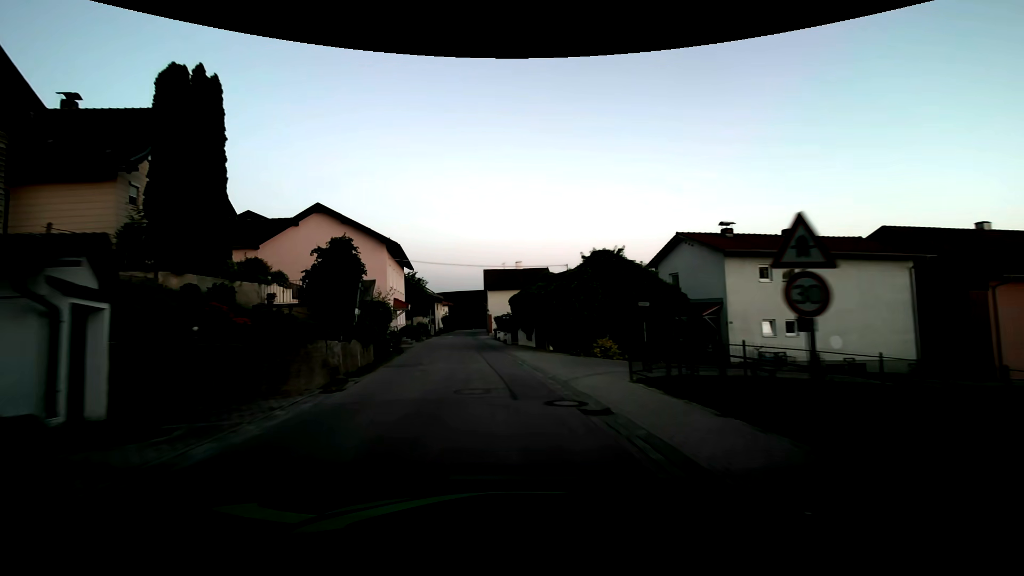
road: tertiary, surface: asphalt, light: Dusk
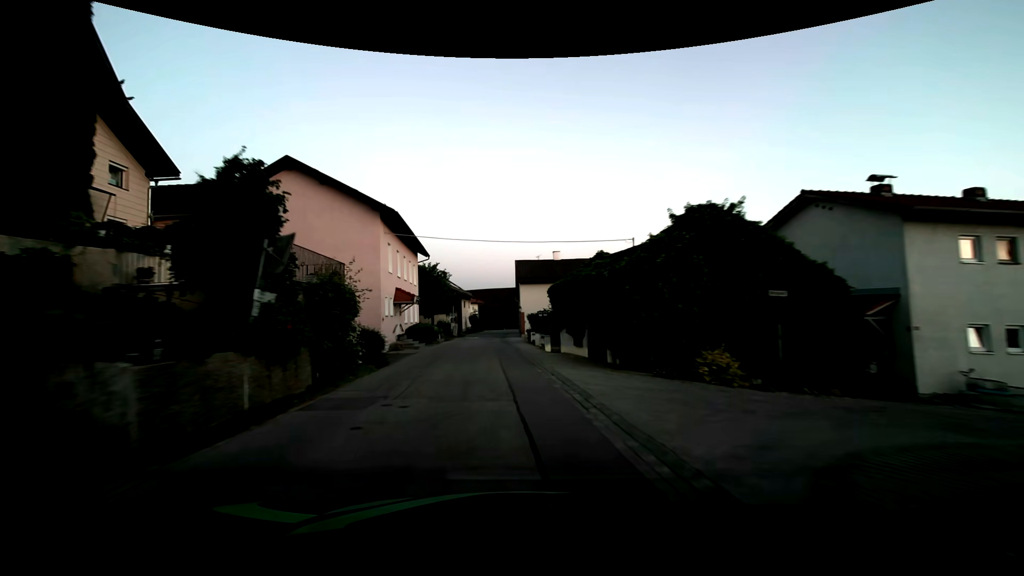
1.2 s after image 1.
(-0.4, +8.9) m; -5°
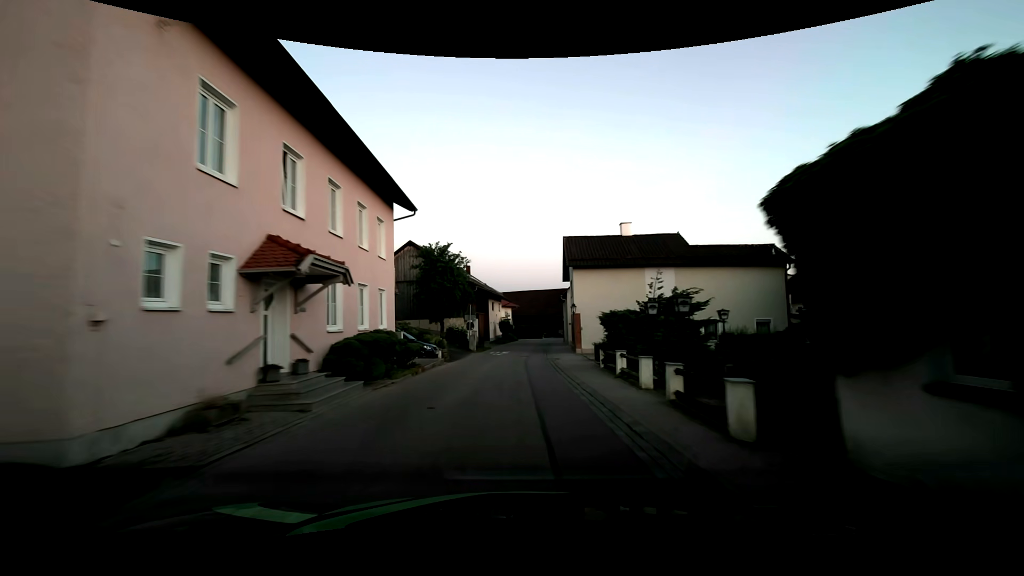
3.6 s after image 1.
(-0.8, +17.6) m; -4°
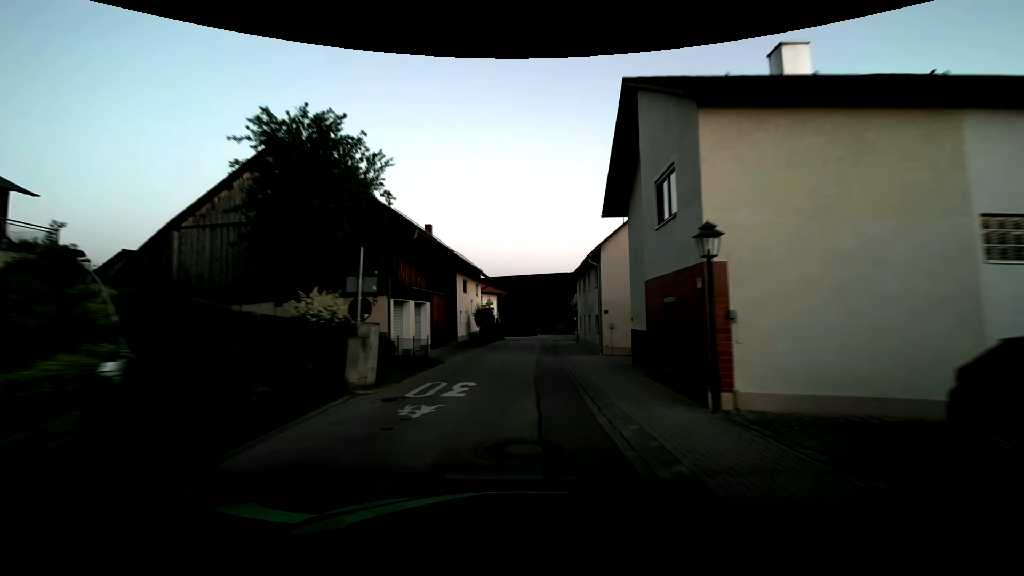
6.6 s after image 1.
(0.0, +22.3) m; 0°
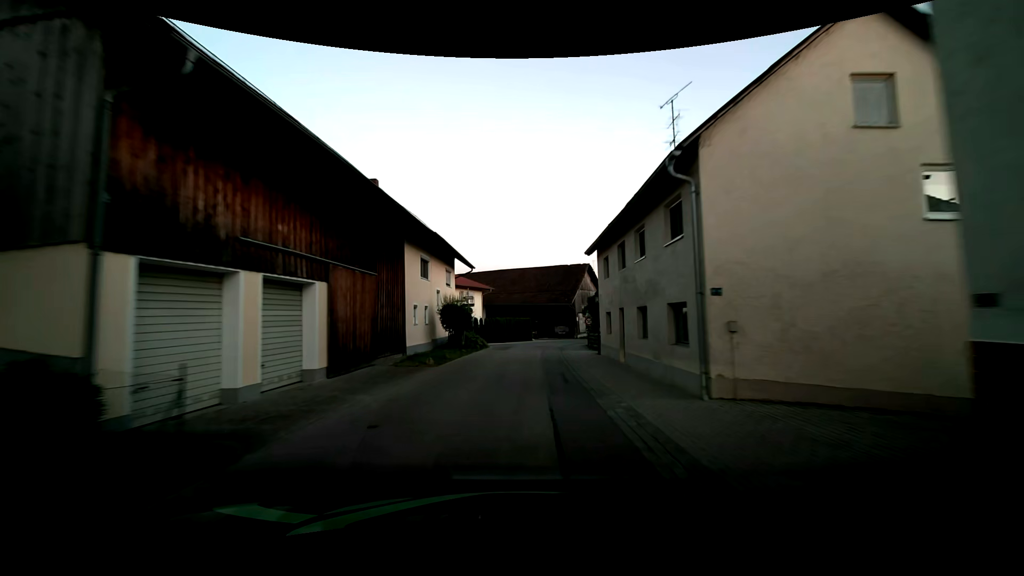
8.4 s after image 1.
(+0.4, +13.4) m; +1°
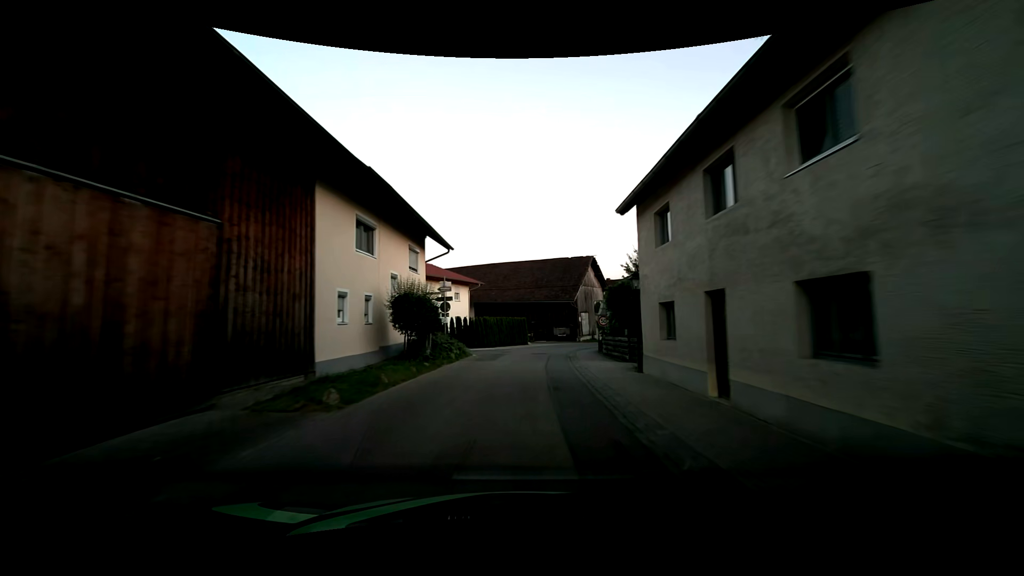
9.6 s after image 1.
(+0.2, +8.9) m; +2°
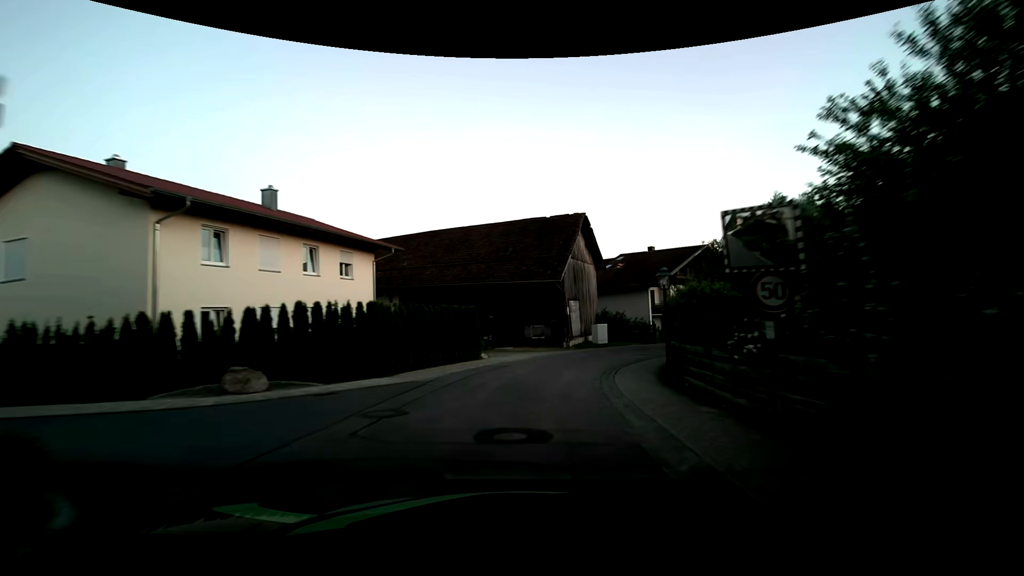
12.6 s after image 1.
(+0.6, +22.3) m; +4°
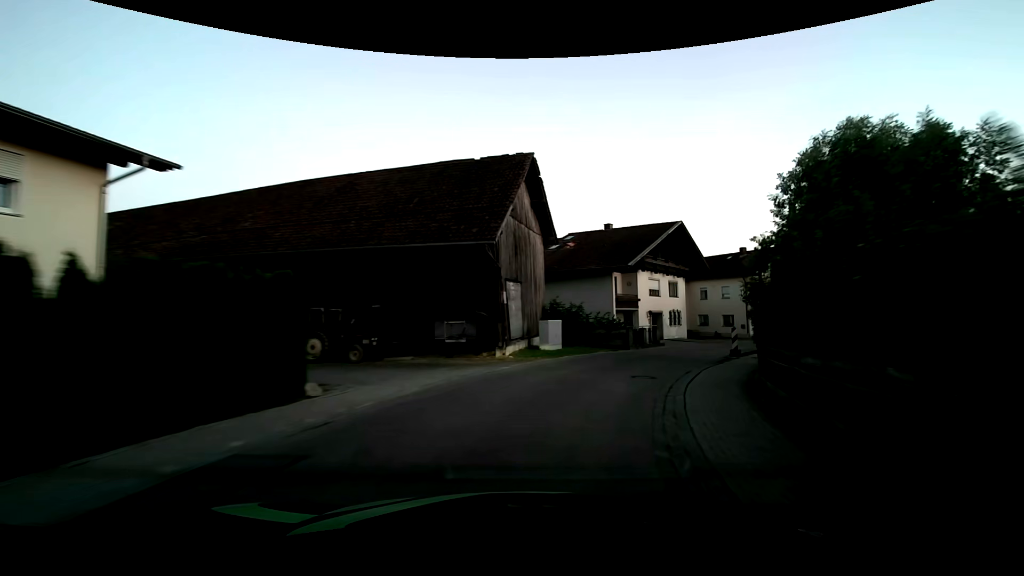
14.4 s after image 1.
(+0.8, +13.5) m; +7°
